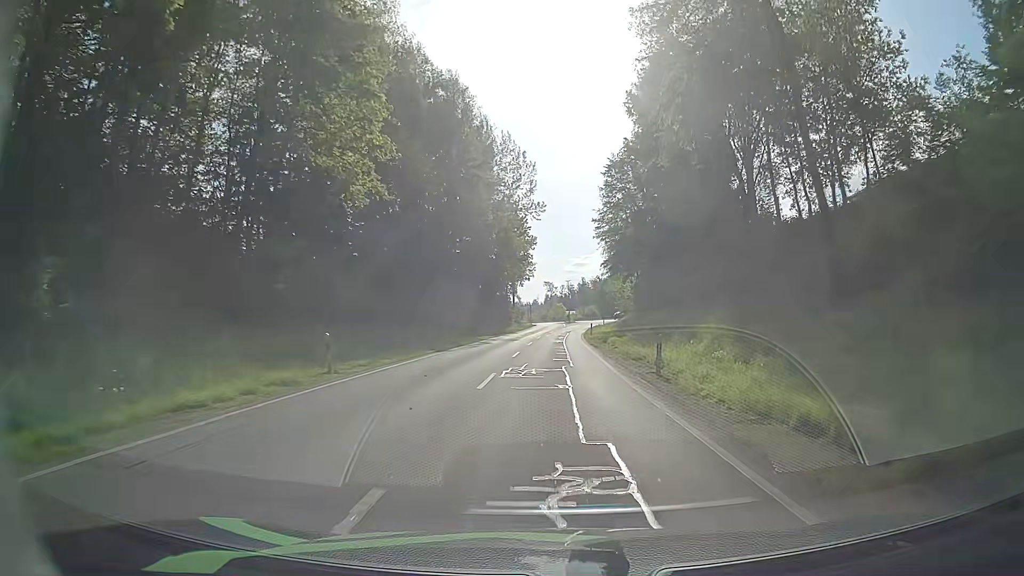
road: tertiary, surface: asphalt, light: Day
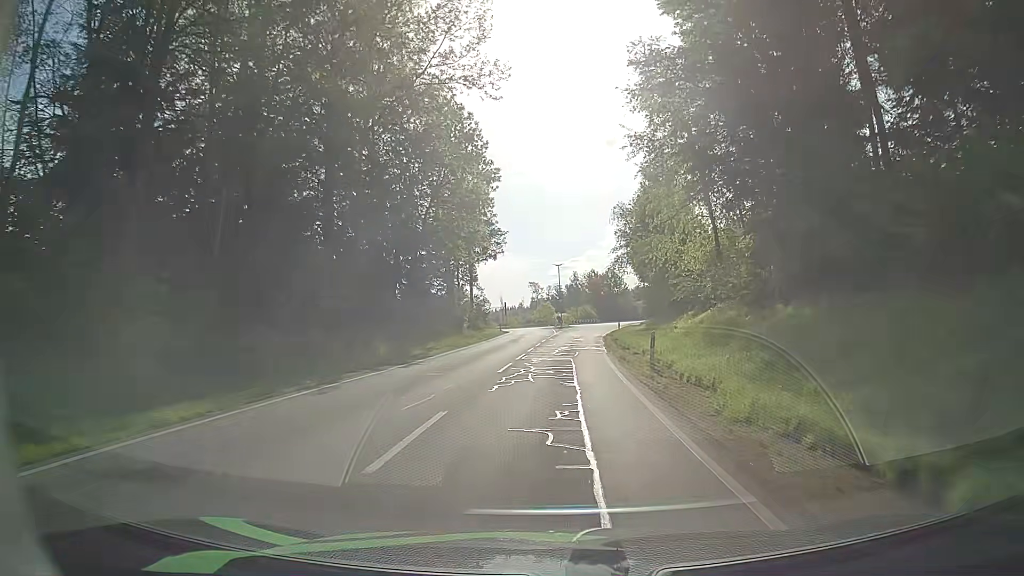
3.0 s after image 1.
(+0.8, +43.3) m; +1°
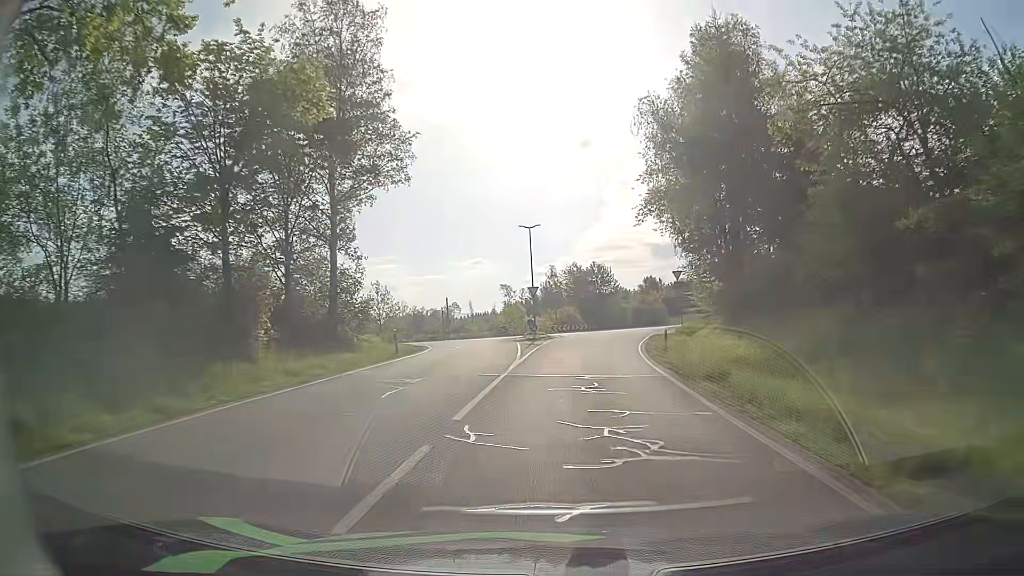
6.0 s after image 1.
(+0.4, +38.6) m; +2°
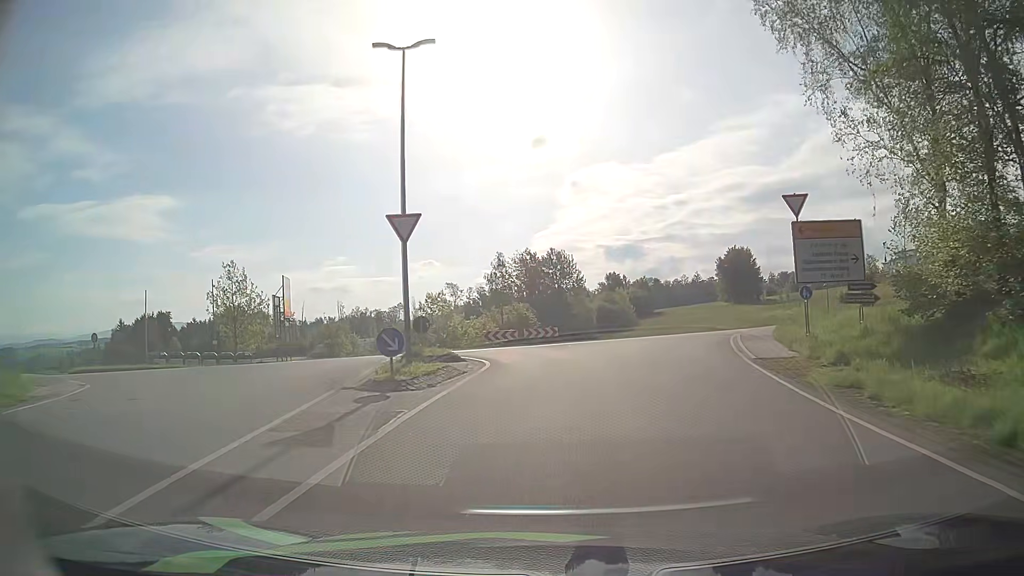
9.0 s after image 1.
(+1.0, +32.8) m; +5°
